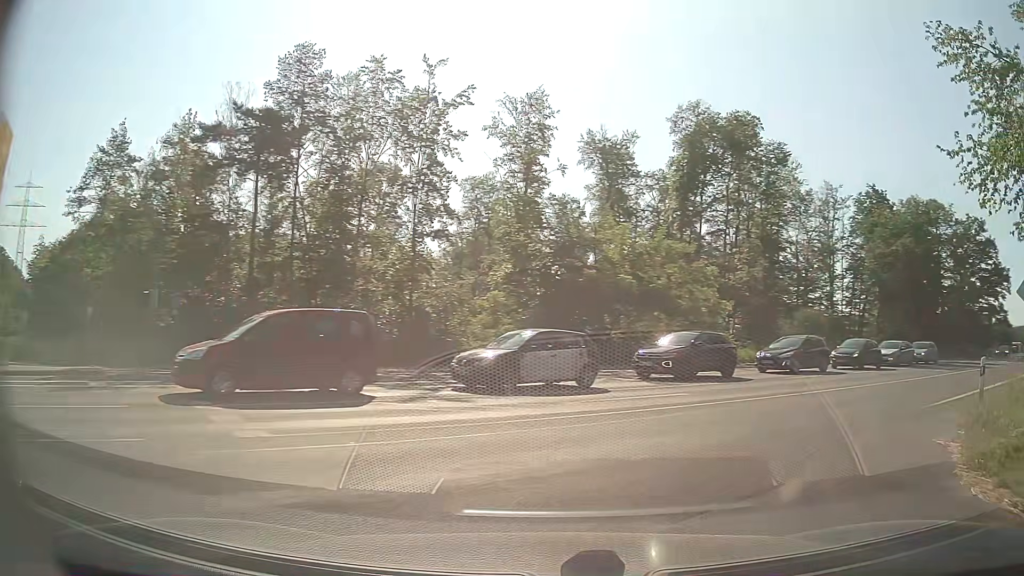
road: secondary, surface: asphalt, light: Day
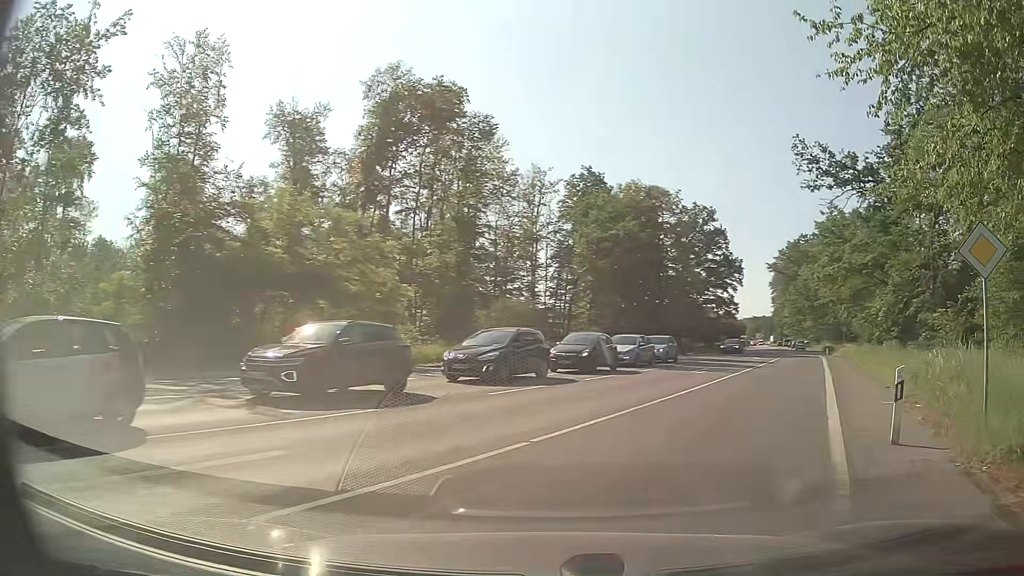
(+2.0, +8.5) m; +26°
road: primary
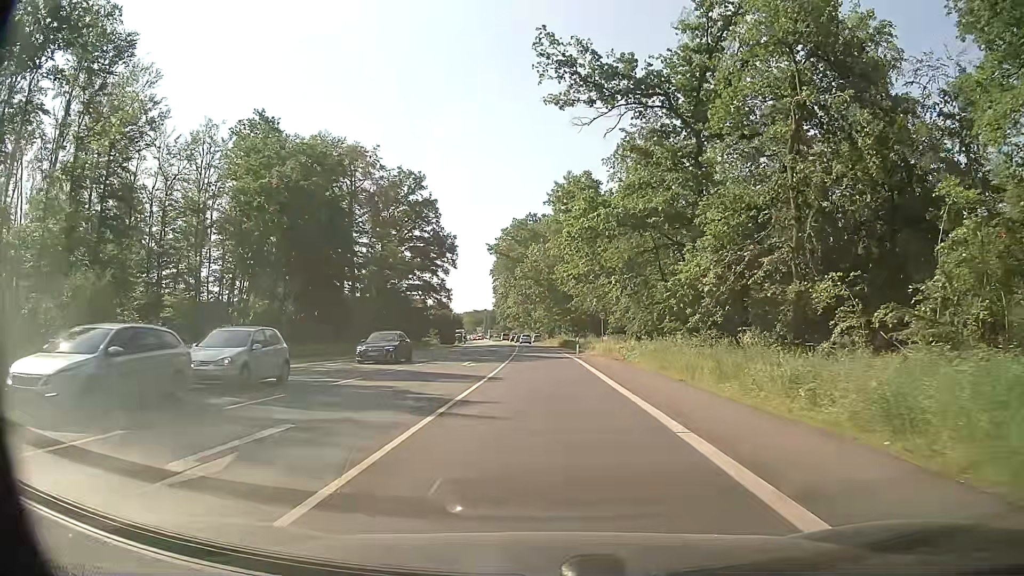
(+6.3, +20.5) m; +23°
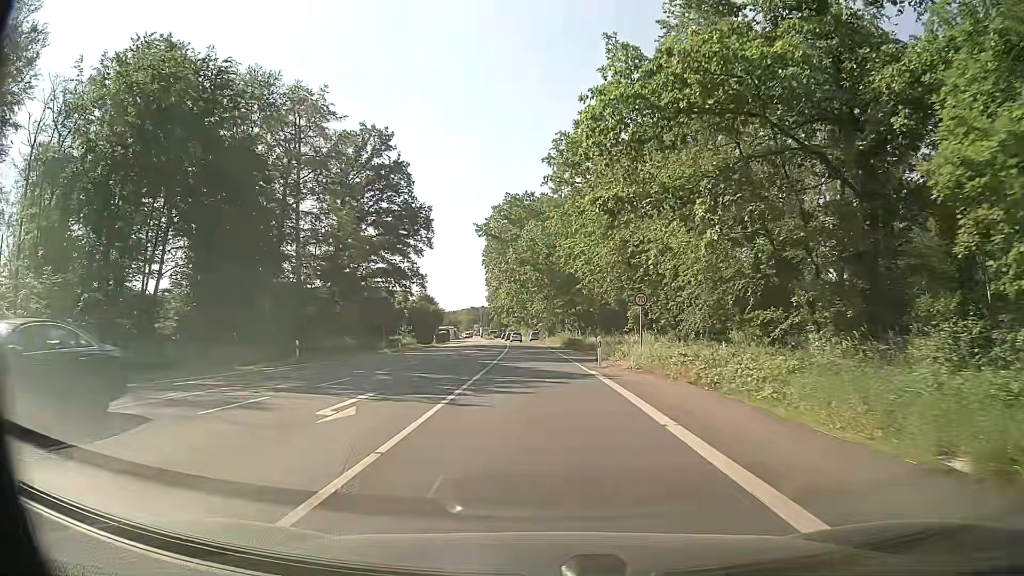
(+0.2, +19.4) m; 0°
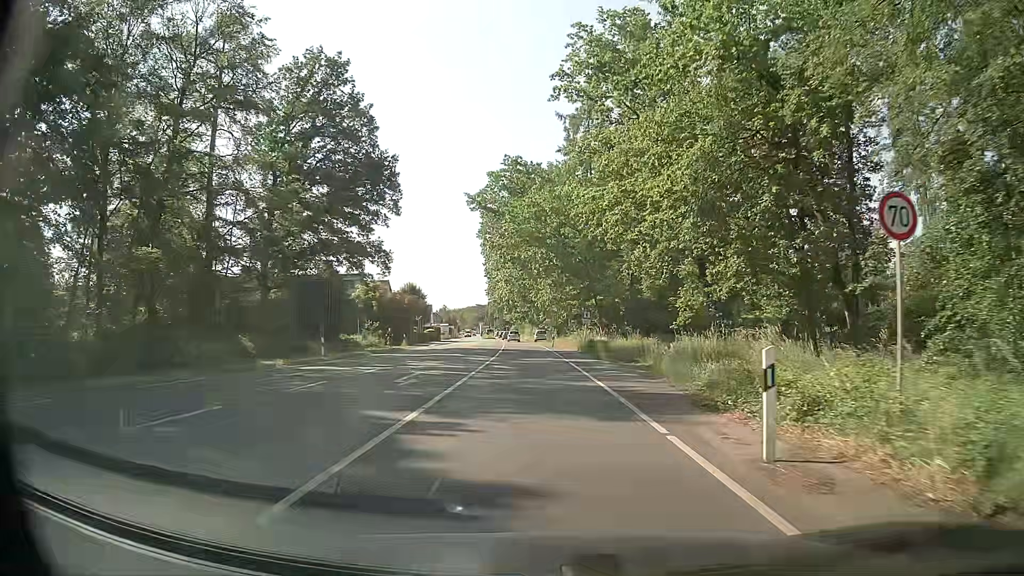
(-0.1, +20.5) m; -1°
(0, +10) (0, +20) (0, +30) (-1, +40) (-1, +50) (-2, +60) (-2, +70) (-3, +80) (-4, +90) (-4, +100) m
